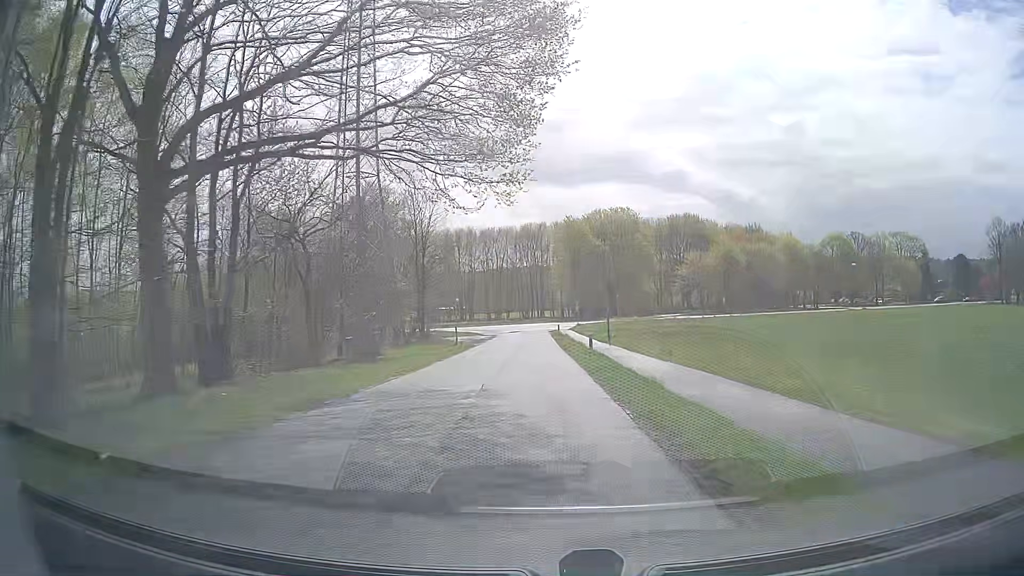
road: unclassified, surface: asphalt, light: Day
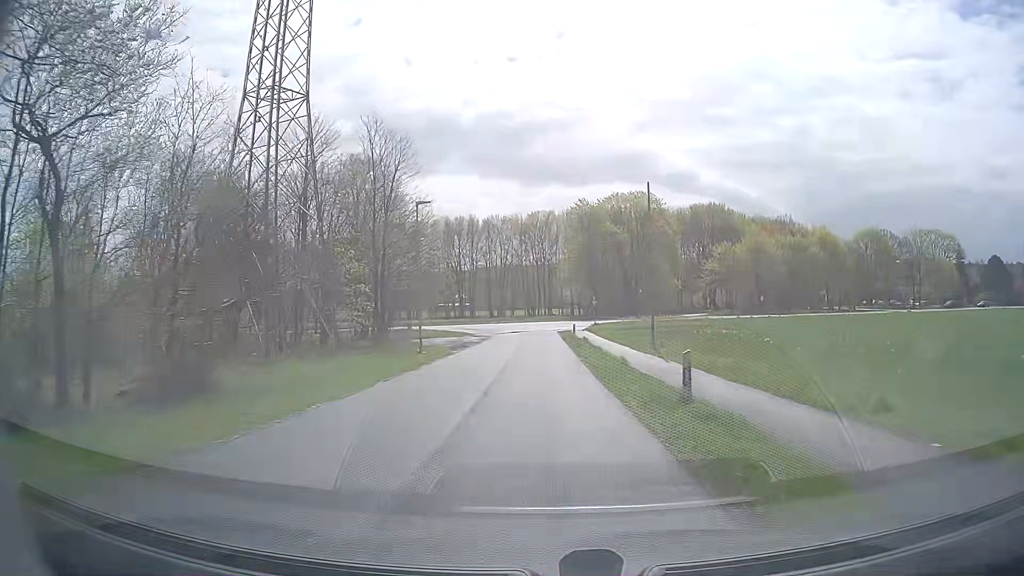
(-0.1, +15.5) m; 0°
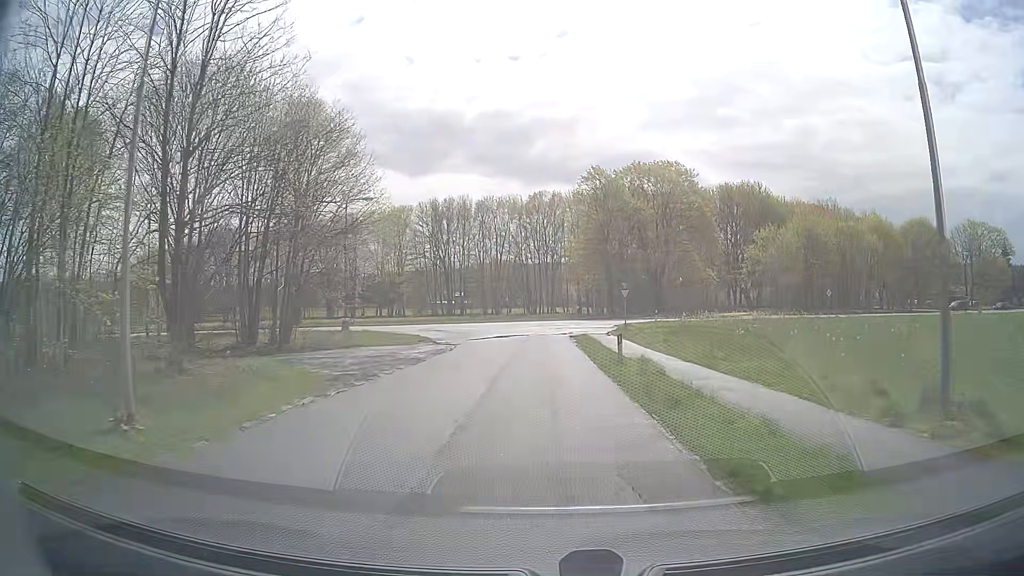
(-0.3, +21.6) m; -1°
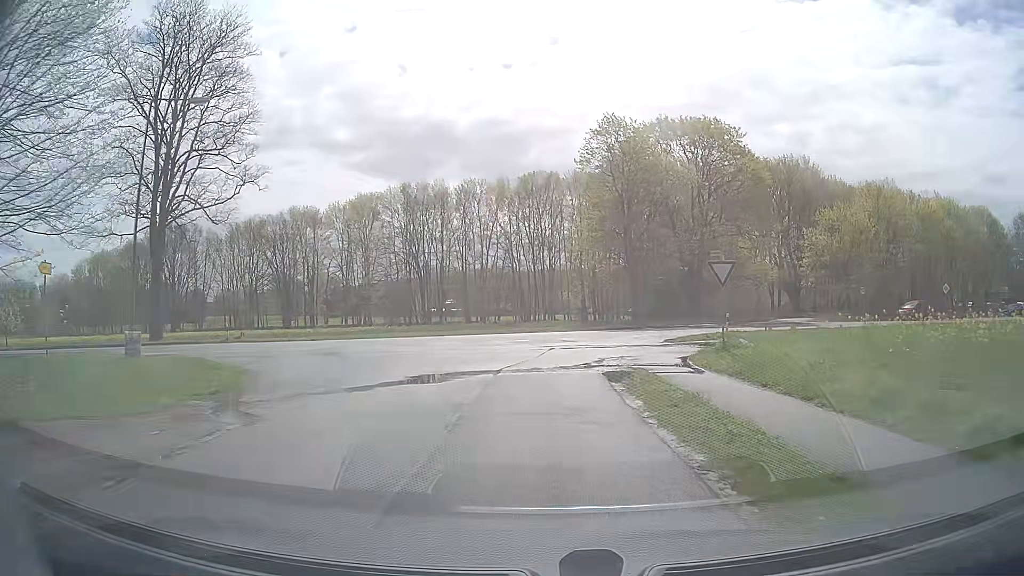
(+0.1, +23.2) m; 0°
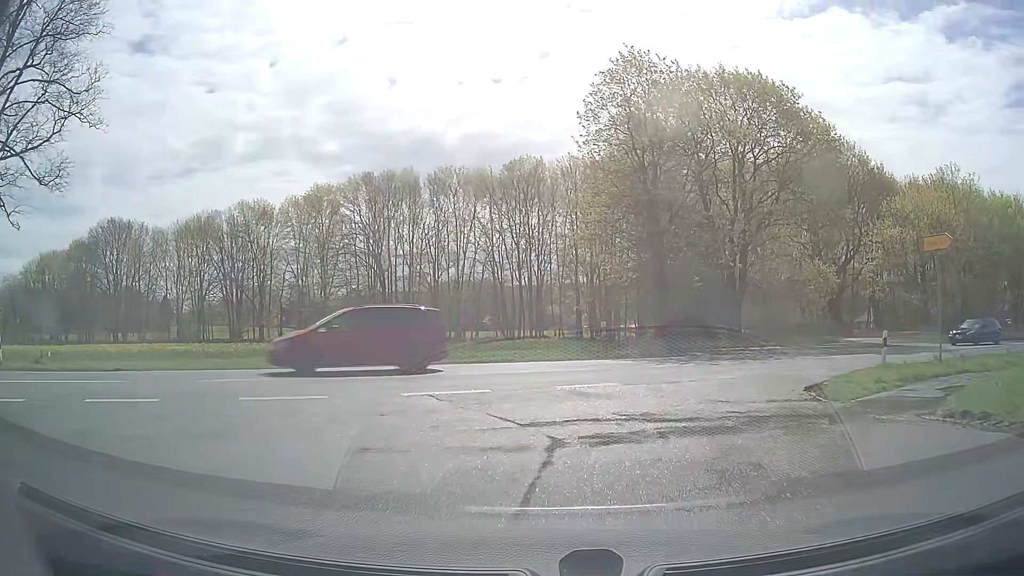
(0.0, +17.2) m; +1°
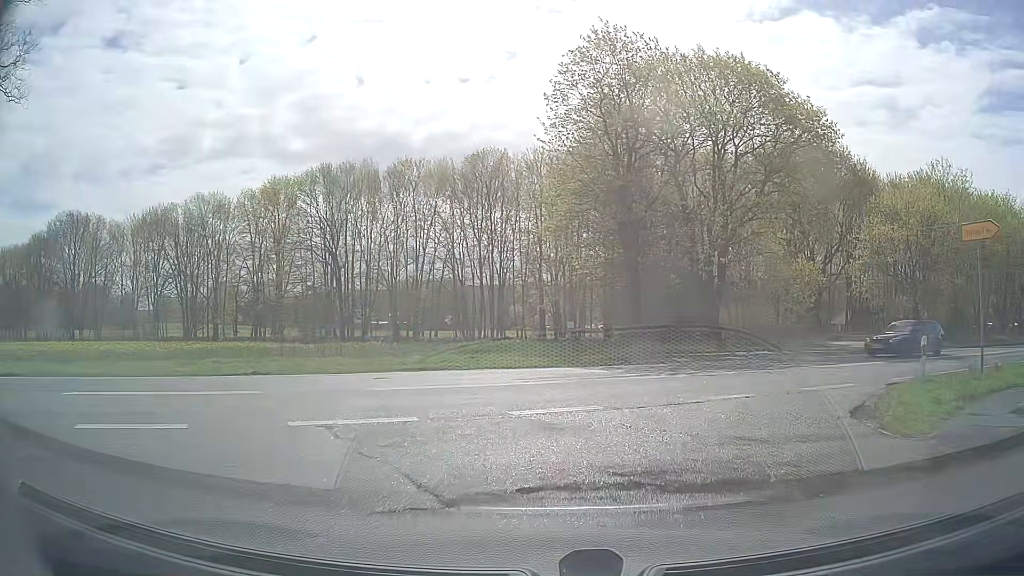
(+0.1, +3.8) m; +3°
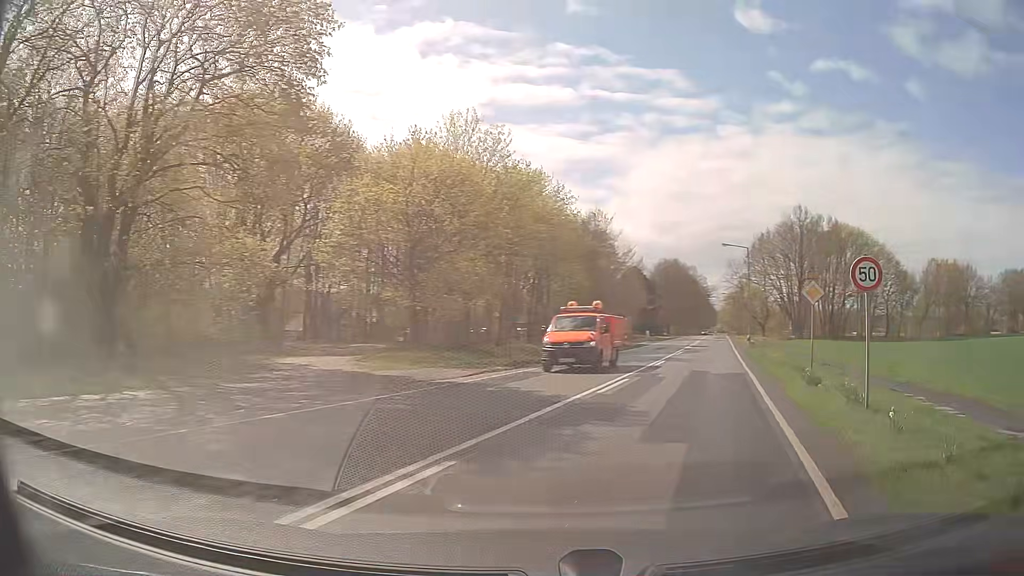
(+5.7, +15.6) m; +45°
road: primary
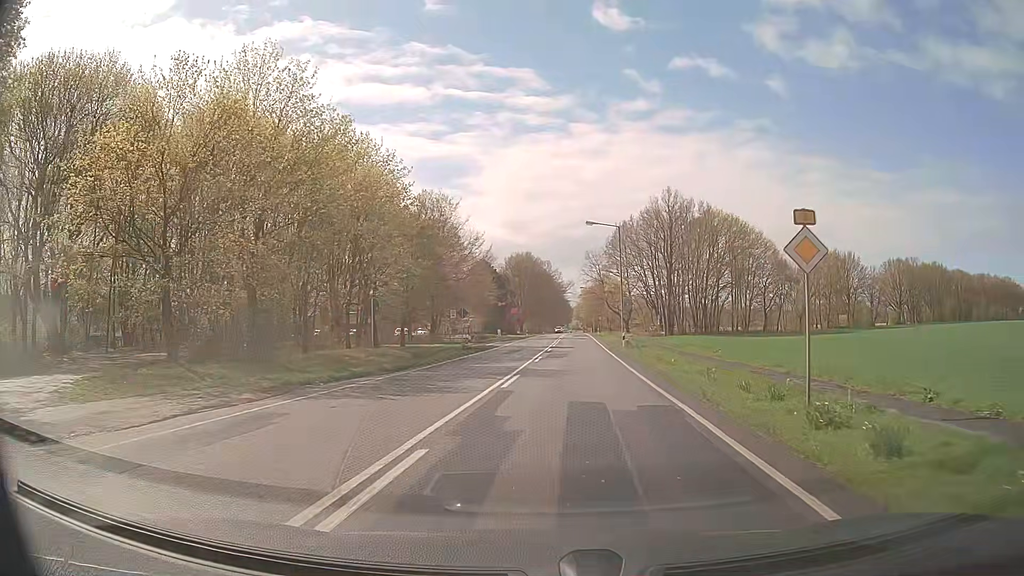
(+1.9, +11.0) m; +14°
(0, +10) (+1, +20) (+1, +30) (+2, +40) (+2, +50) (+3, +60) (+3, +70) (+4, +80) (+5, +90) (+5, +100) m
